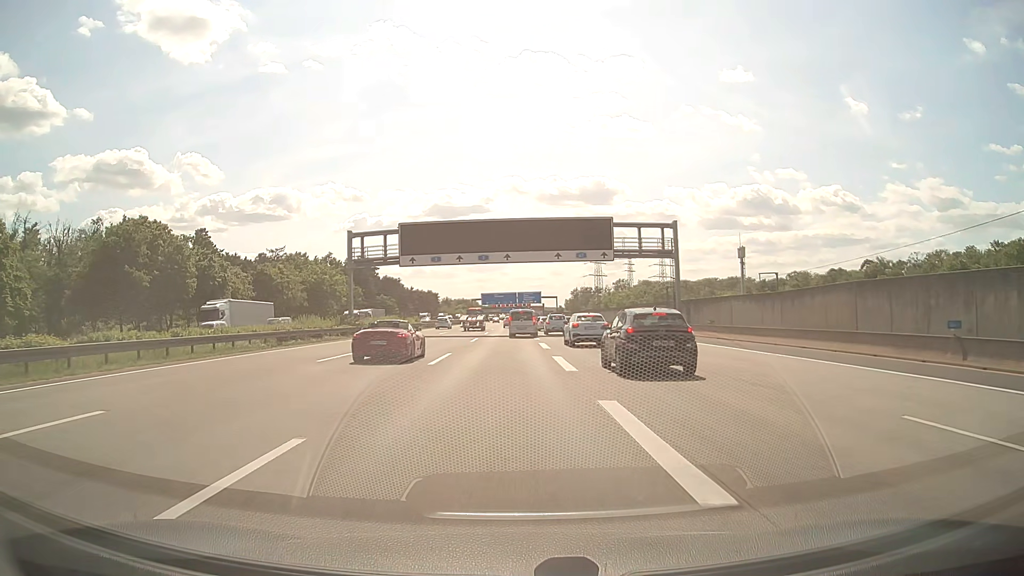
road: motorway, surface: asphalt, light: Day
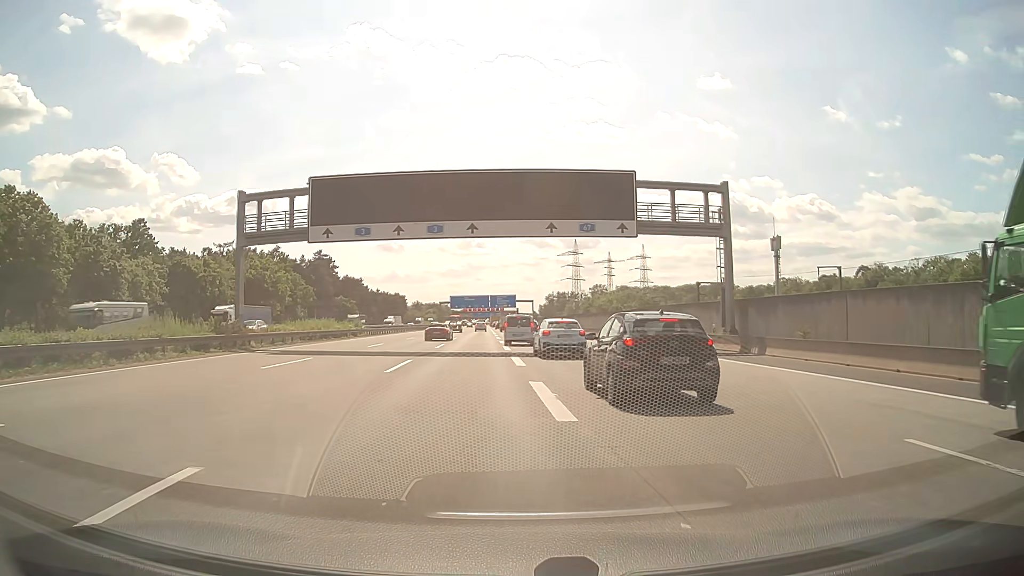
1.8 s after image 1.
(+0.1, +19.1) m; +2°
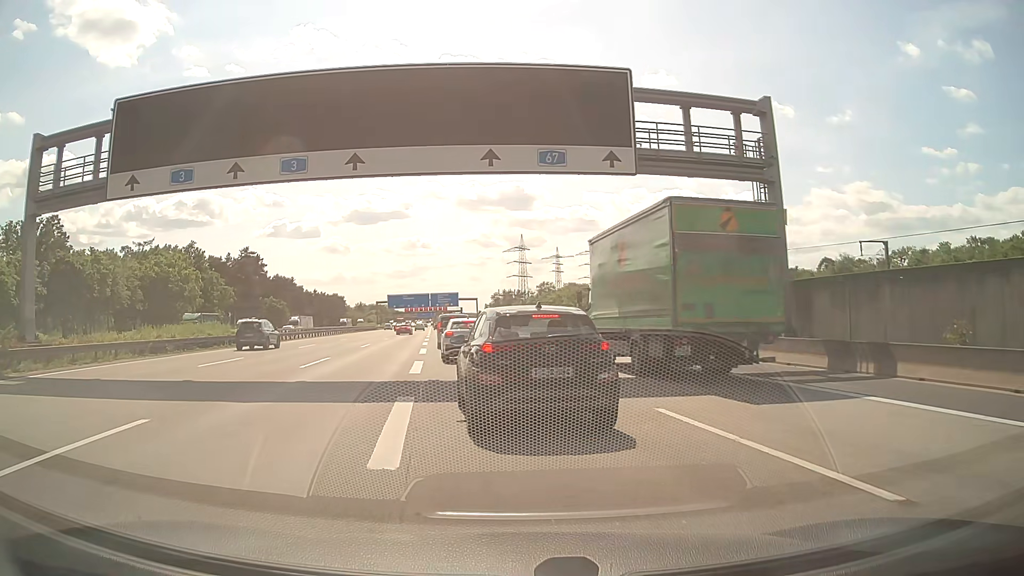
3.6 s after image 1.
(+0.8, +14.7) m; +5°
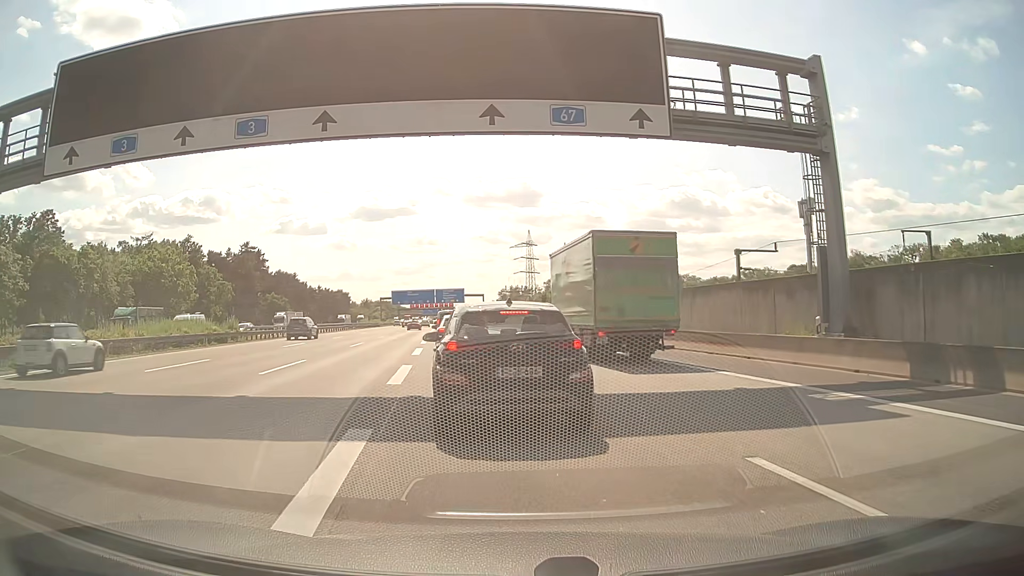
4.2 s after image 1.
(0.0, +4.0) m; -1°
